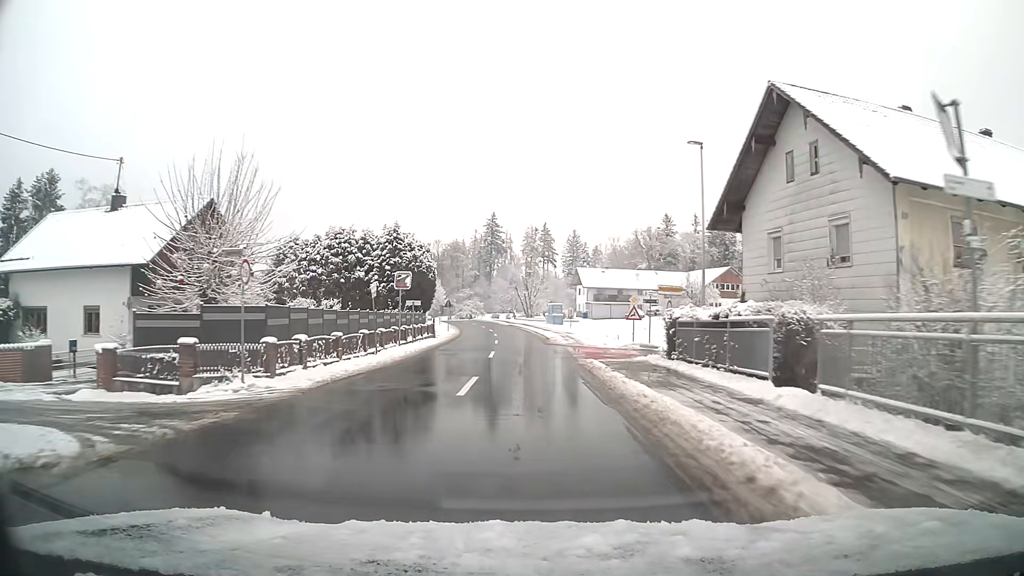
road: tertiary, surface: asphalt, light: Day
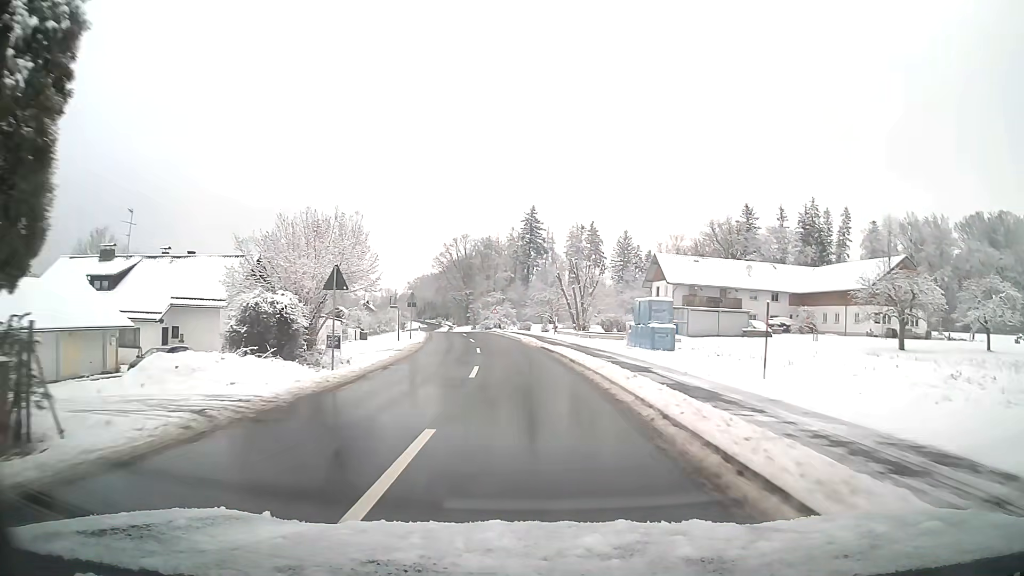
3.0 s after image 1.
(-1.3, +43.9) m; -4°
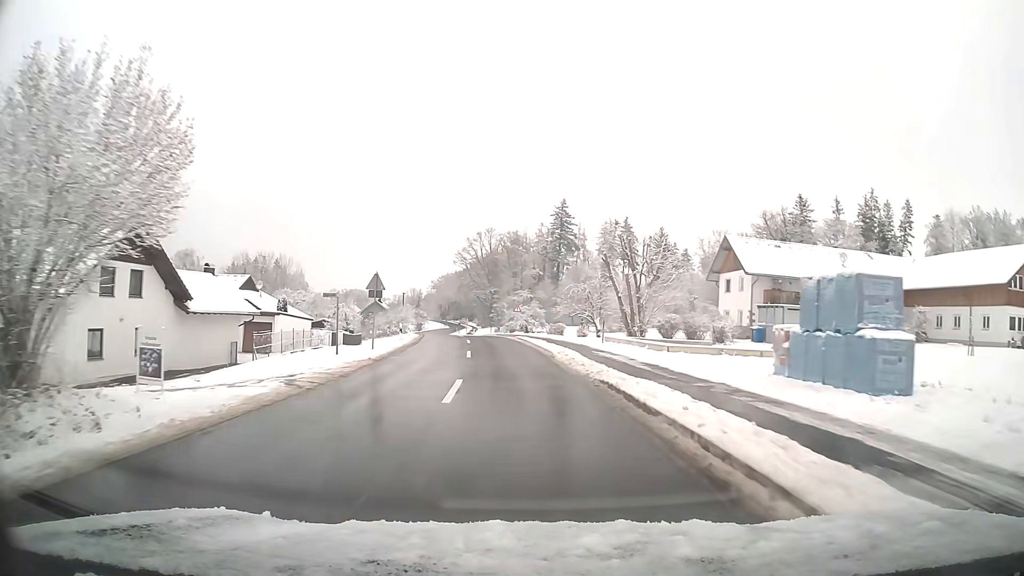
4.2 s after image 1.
(-0.4, +17.8) m; -3°
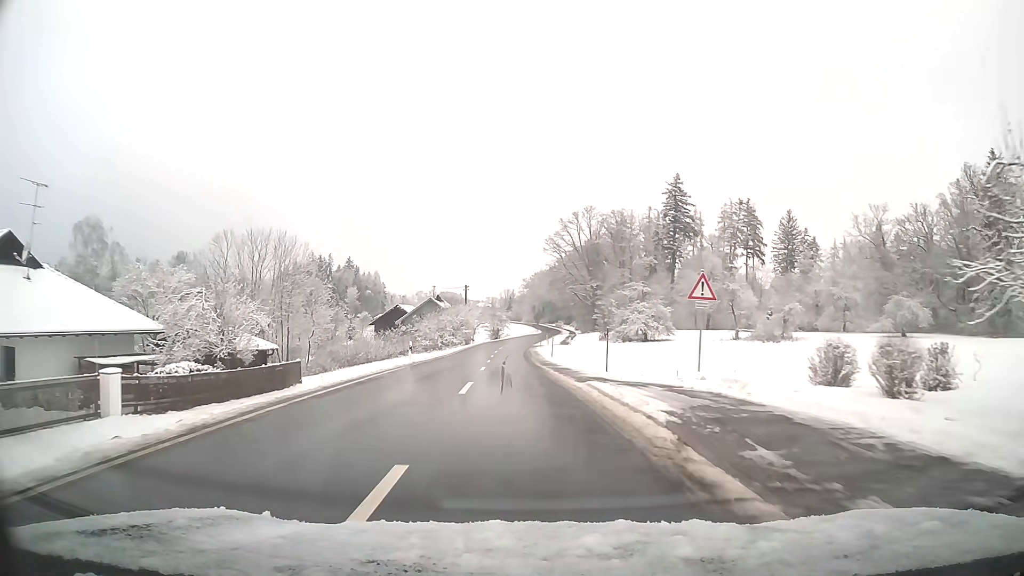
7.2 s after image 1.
(-3.2, +44.7) m; -8°
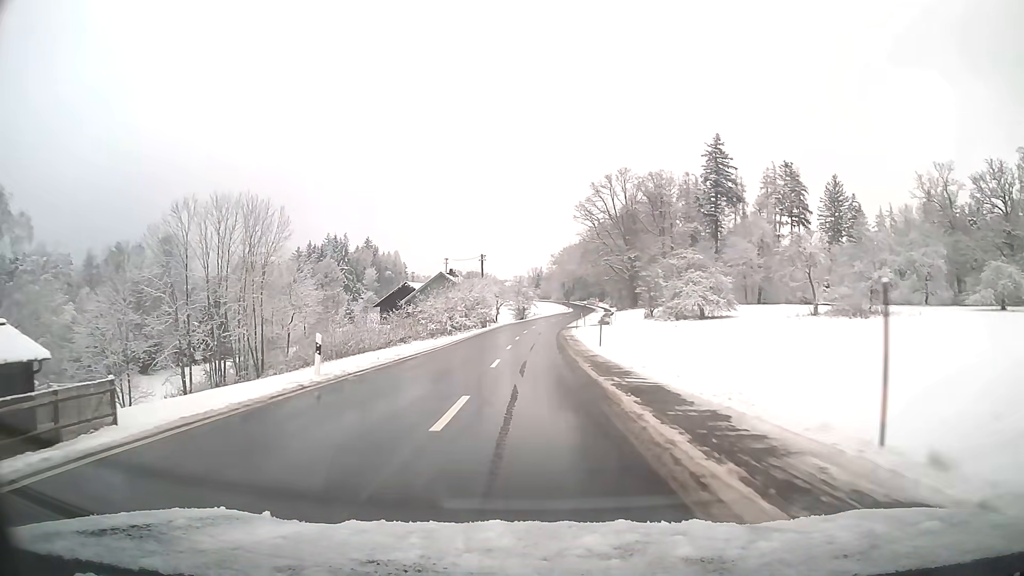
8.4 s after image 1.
(-0.3, +18.3) m; -2°
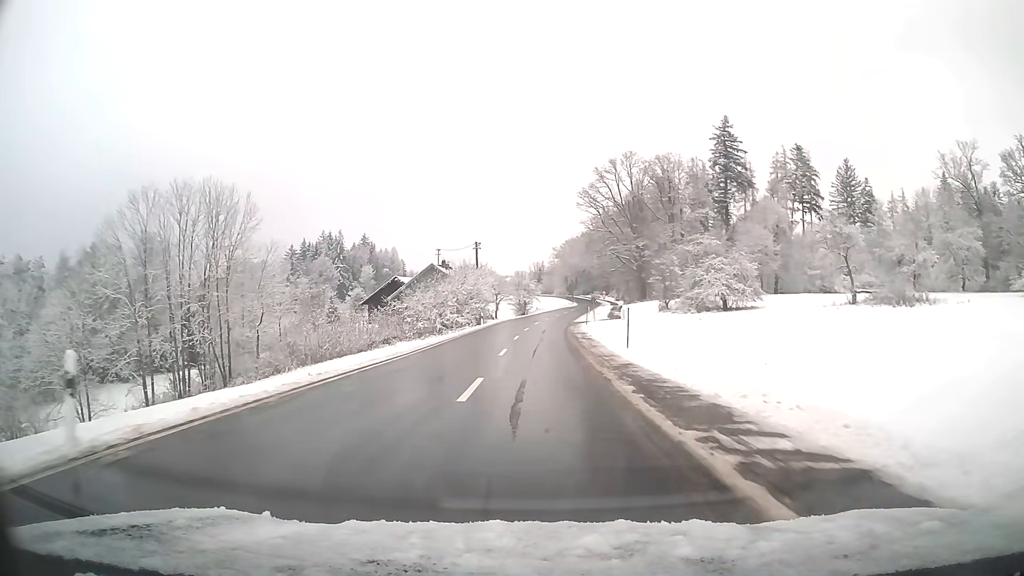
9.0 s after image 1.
(0.0, +9.4) m; 0°
